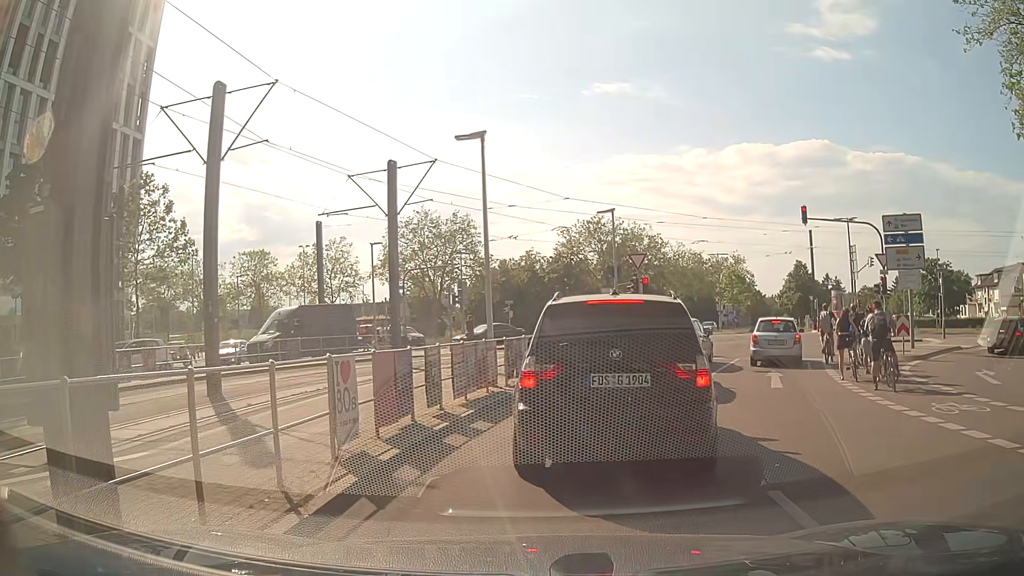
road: secondary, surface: asphalt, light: Day
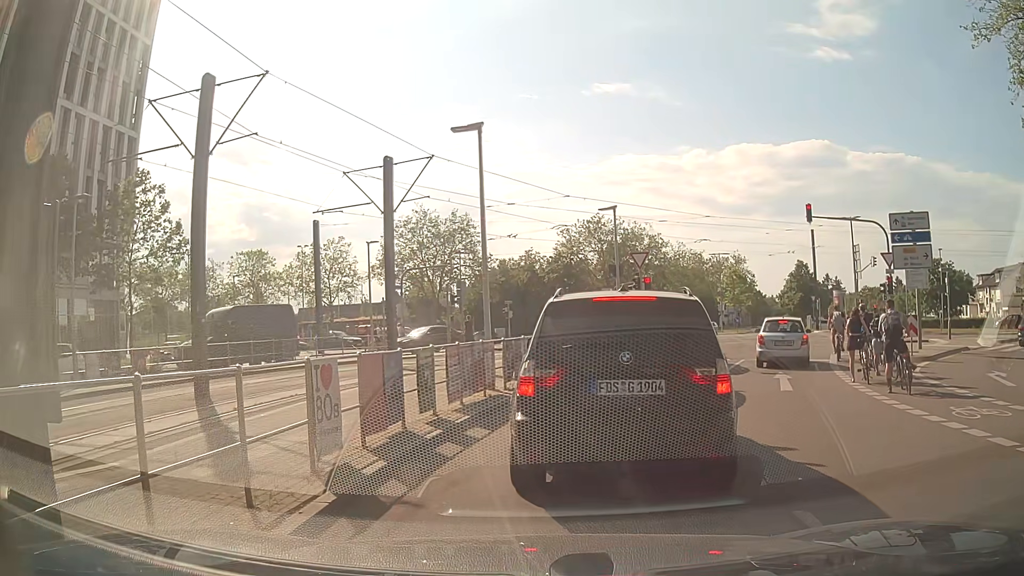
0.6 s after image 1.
(0.0, +0.6) m; 0°
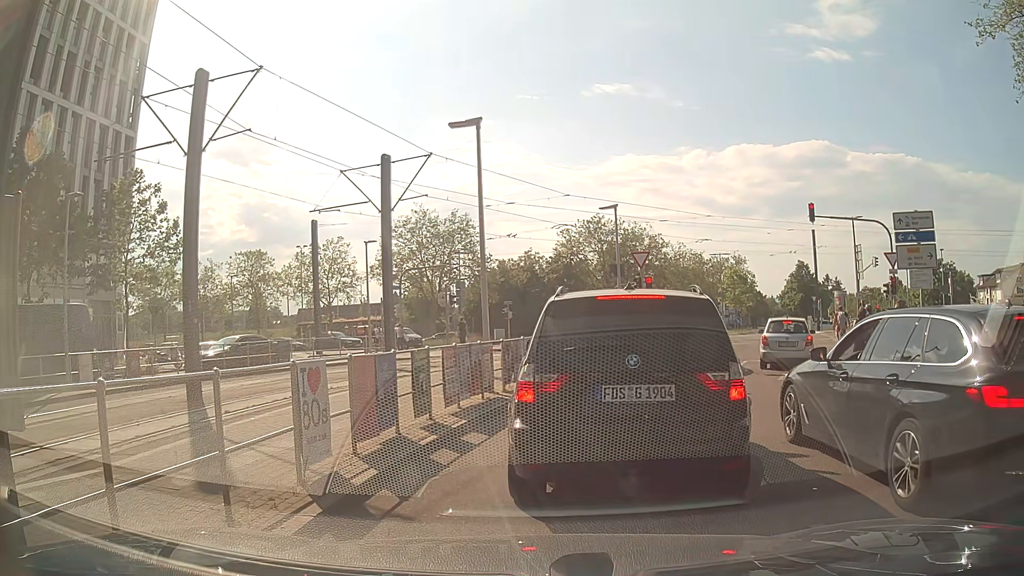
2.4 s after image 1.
(0.0, +0.4) m; 0°
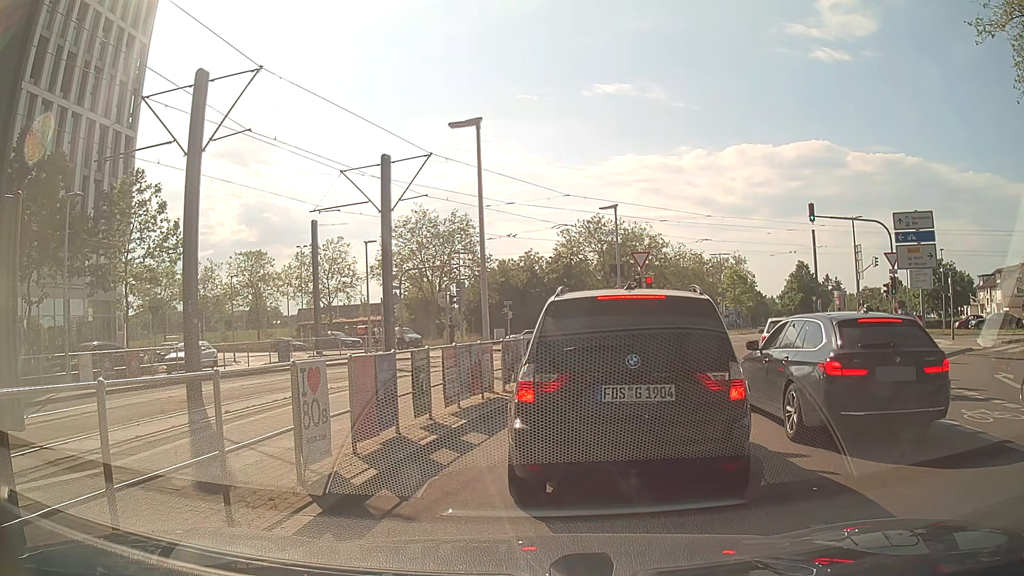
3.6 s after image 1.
(0.0, 0.0) m; 0°
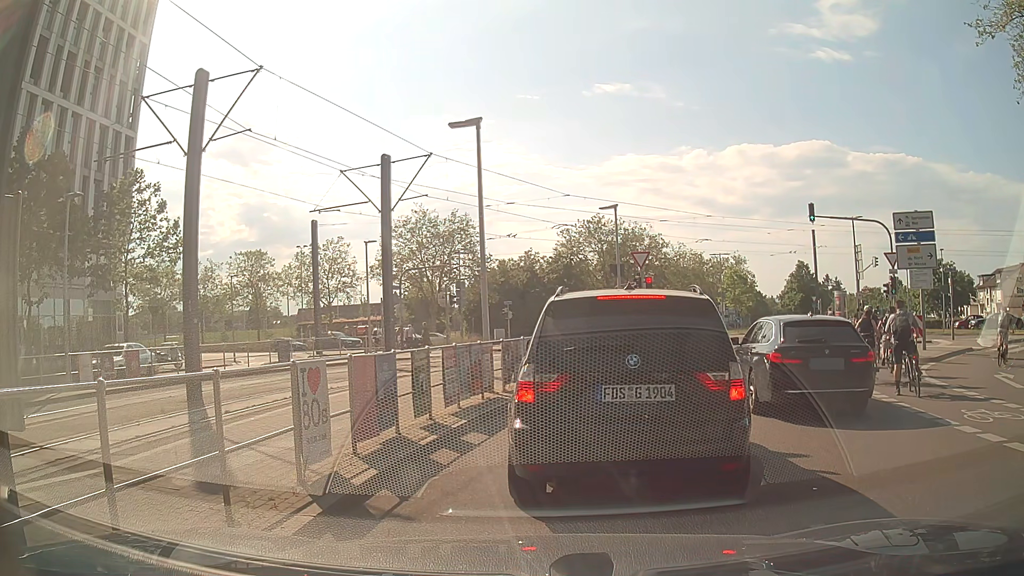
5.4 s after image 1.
(0.0, 0.0) m; 0°
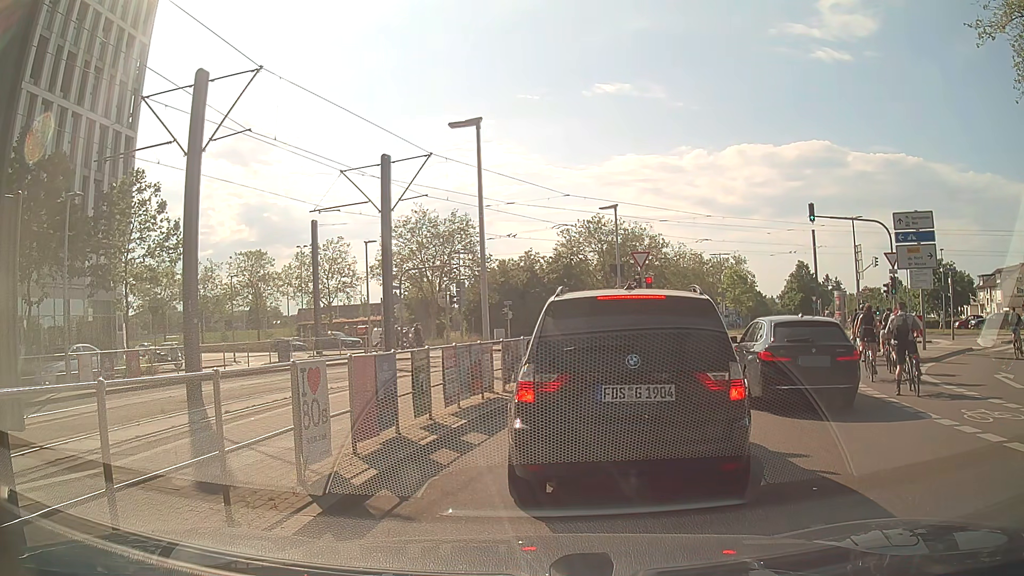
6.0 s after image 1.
(0.0, 0.0) m; 0°
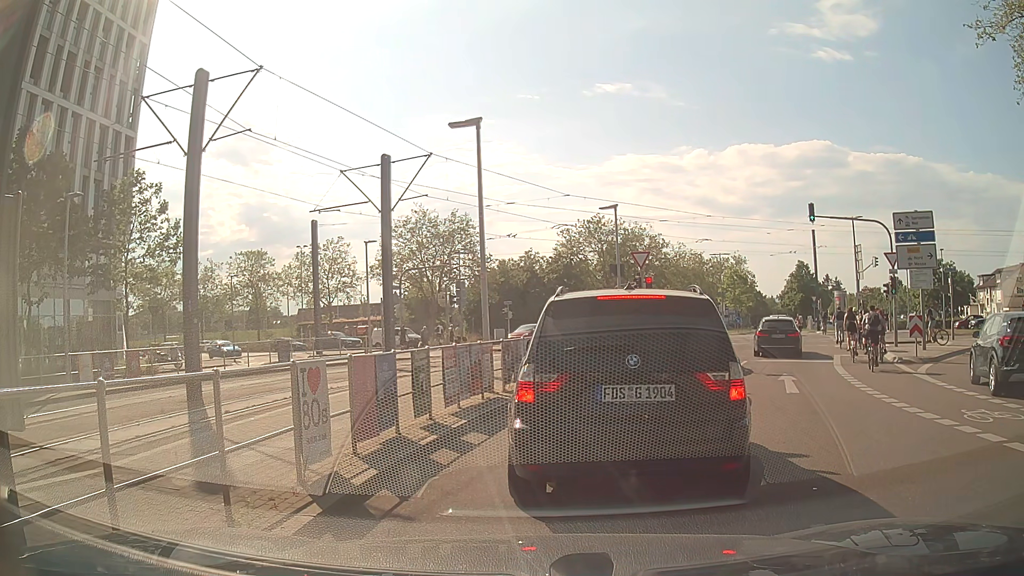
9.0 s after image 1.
(0.0, 0.0) m; 0°
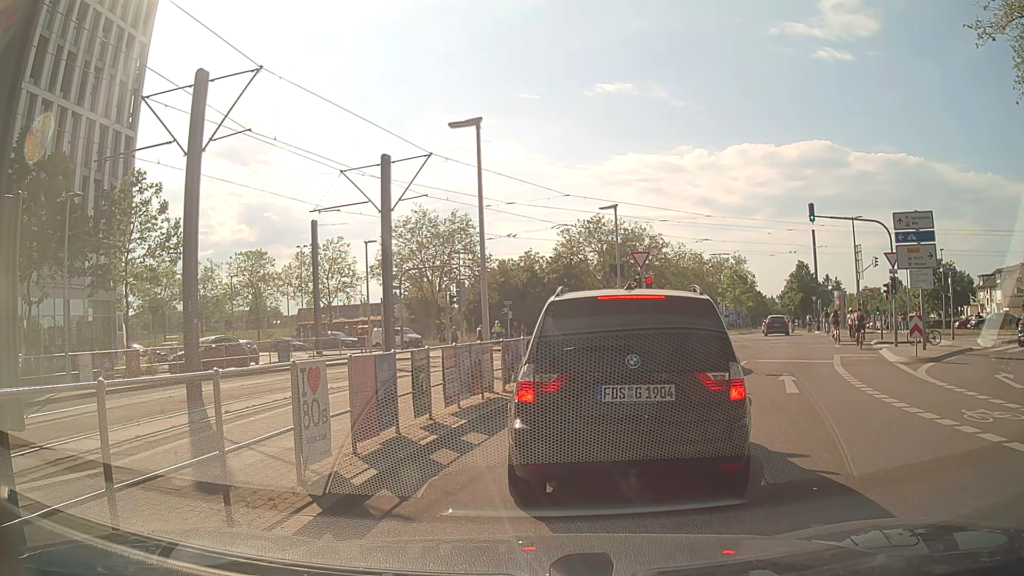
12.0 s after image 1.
(0.0, 0.0) m; 0°
